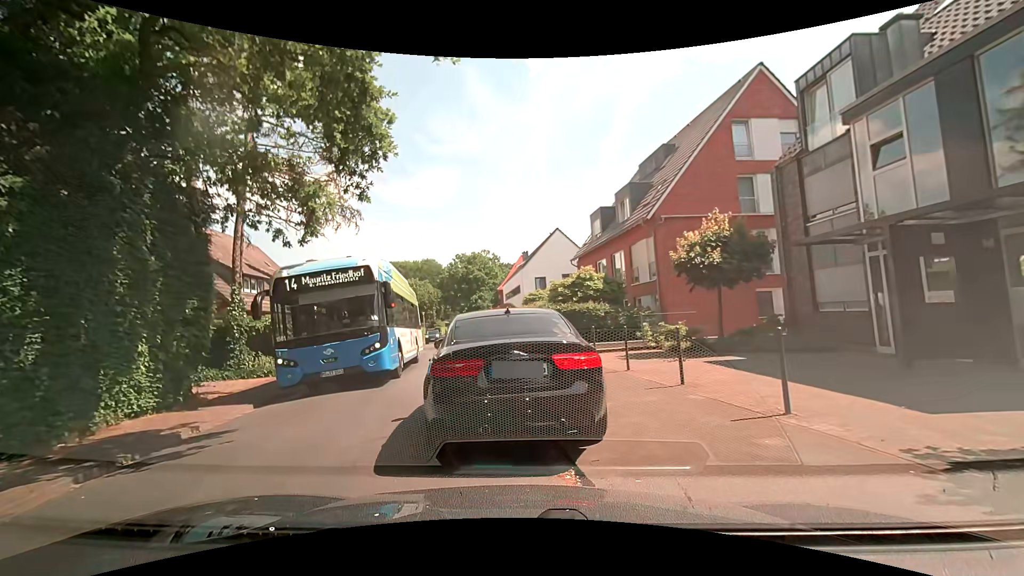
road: residential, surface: asphalt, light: Day
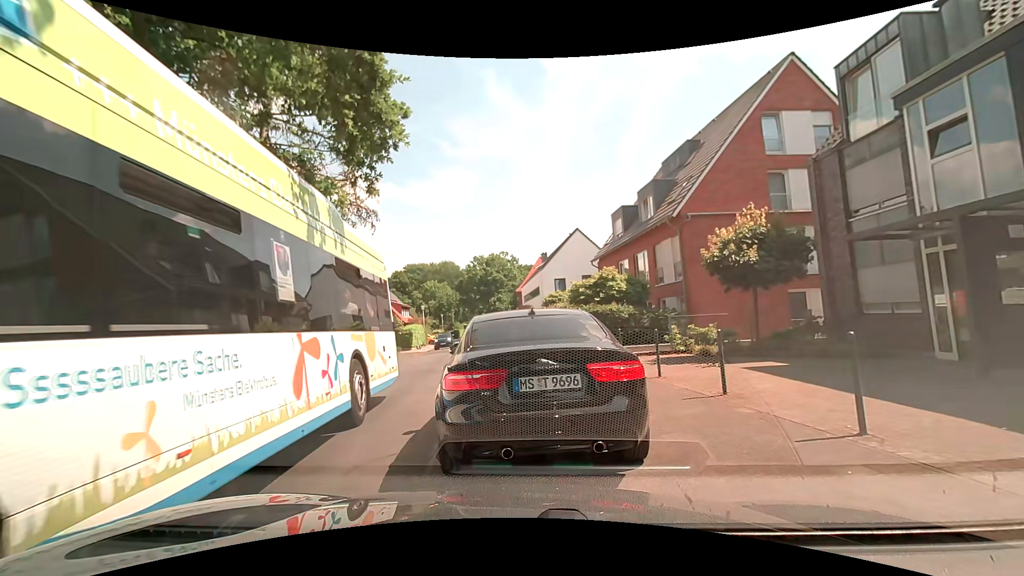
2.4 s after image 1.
(0.0, +0.8) m; 0°
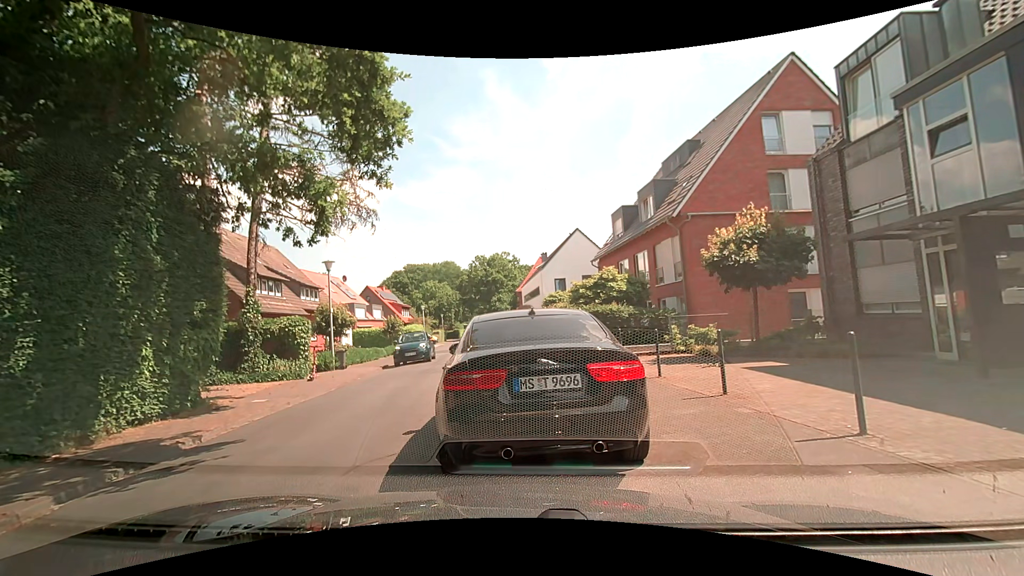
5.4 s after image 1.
(0.0, 0.0) m; 0°
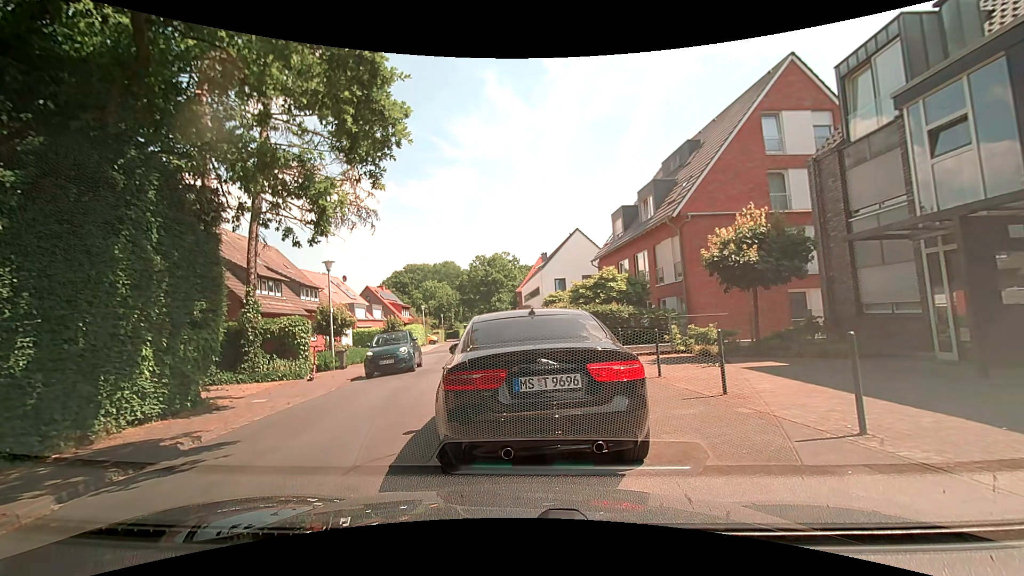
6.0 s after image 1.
(0.0, 0.0) m; 0°
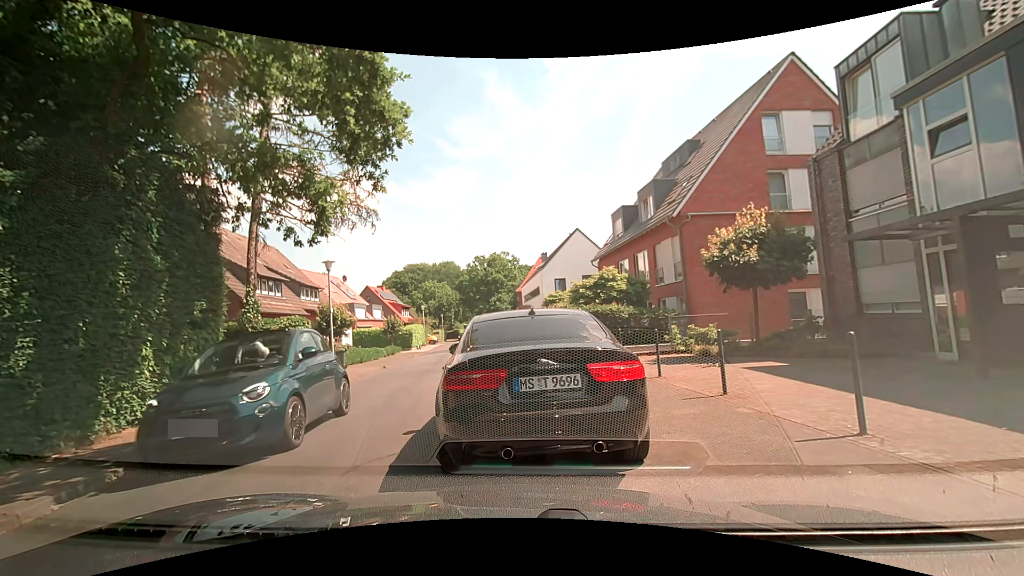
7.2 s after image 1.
(0.0, 0.0) m; 0°
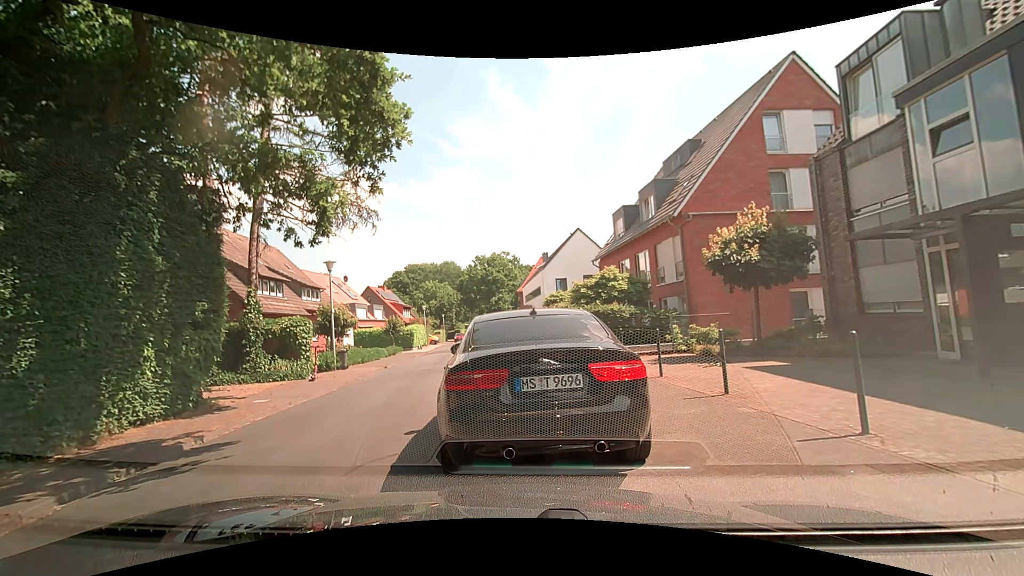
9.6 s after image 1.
(0.0, 0.0) m; 0°
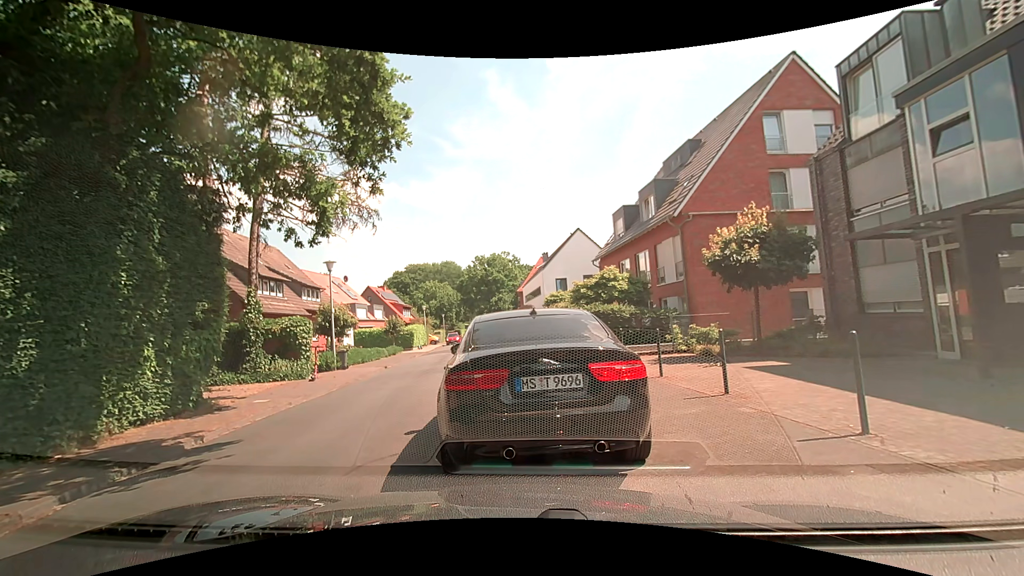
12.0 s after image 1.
(0.0, 0.0) m; 0°
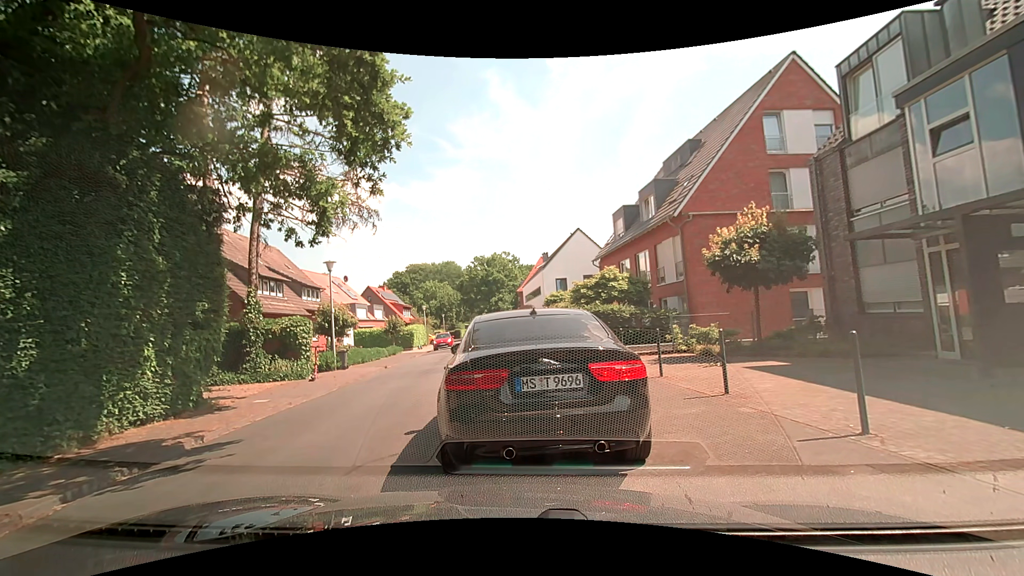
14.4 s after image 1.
(0.0, 0.0) m; 0°
